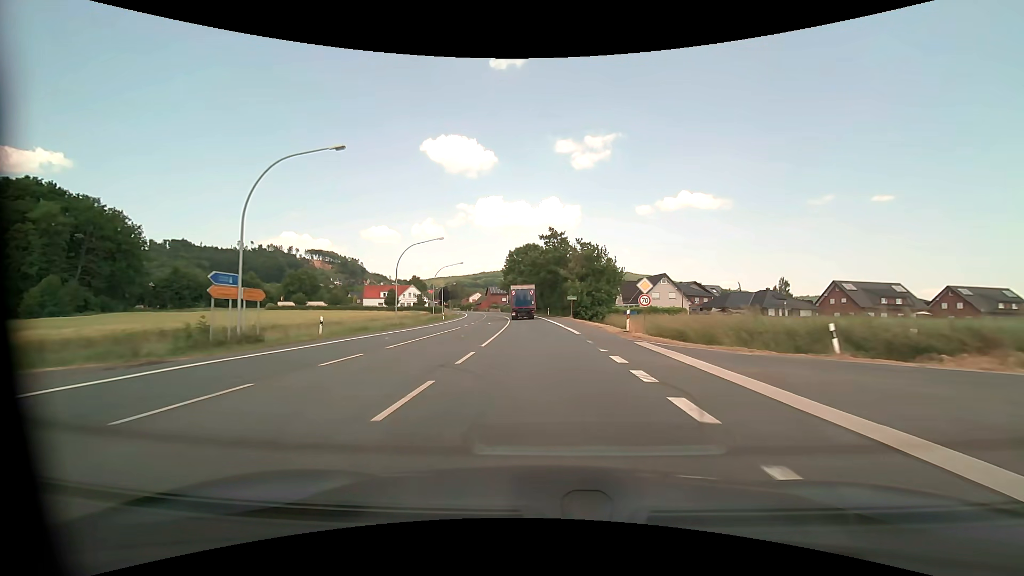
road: primary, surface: asphalt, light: Day
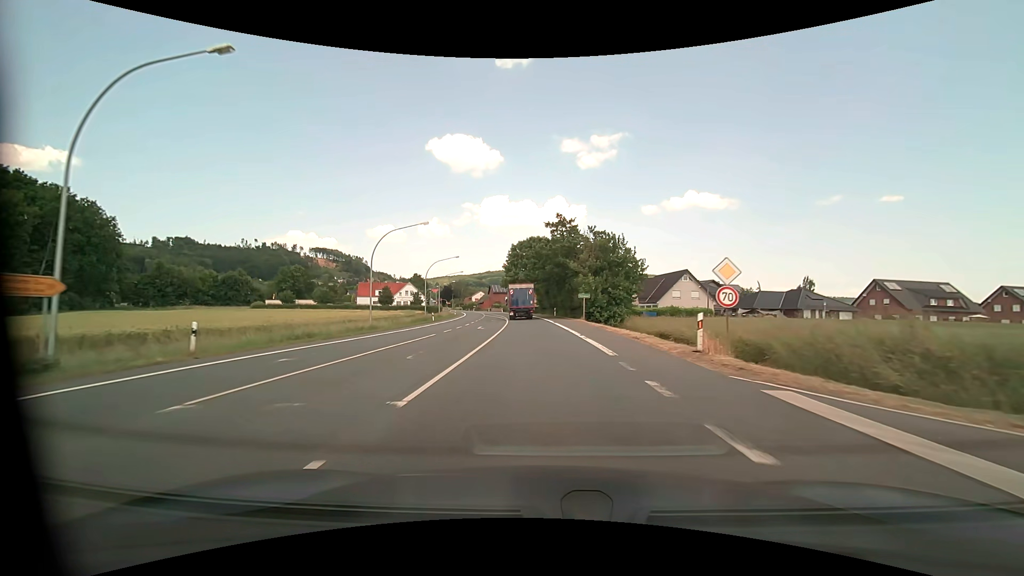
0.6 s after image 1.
(-0.1, +10.4) m; -1°
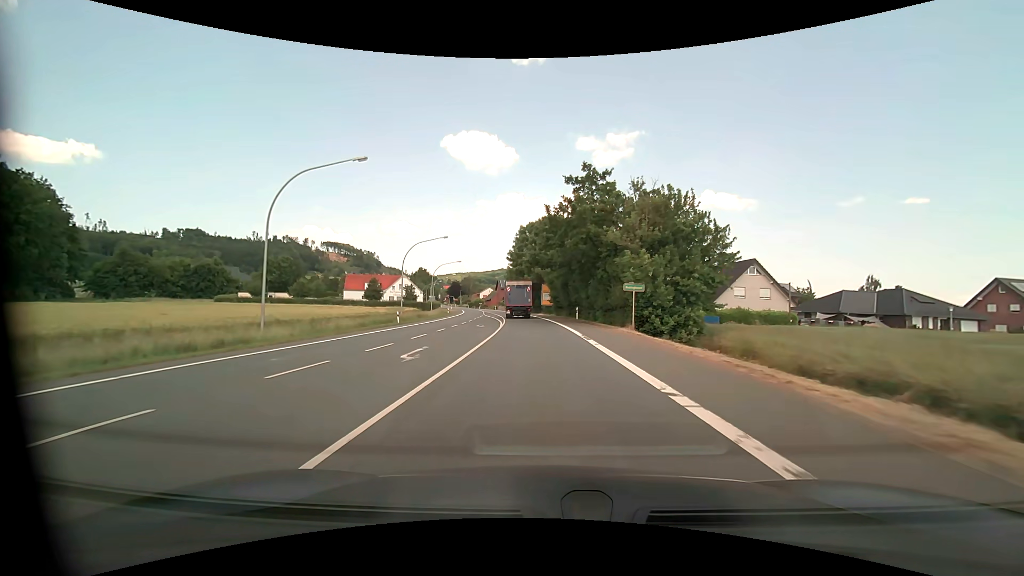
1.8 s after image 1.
(-0.2, +20.6) m; -2°
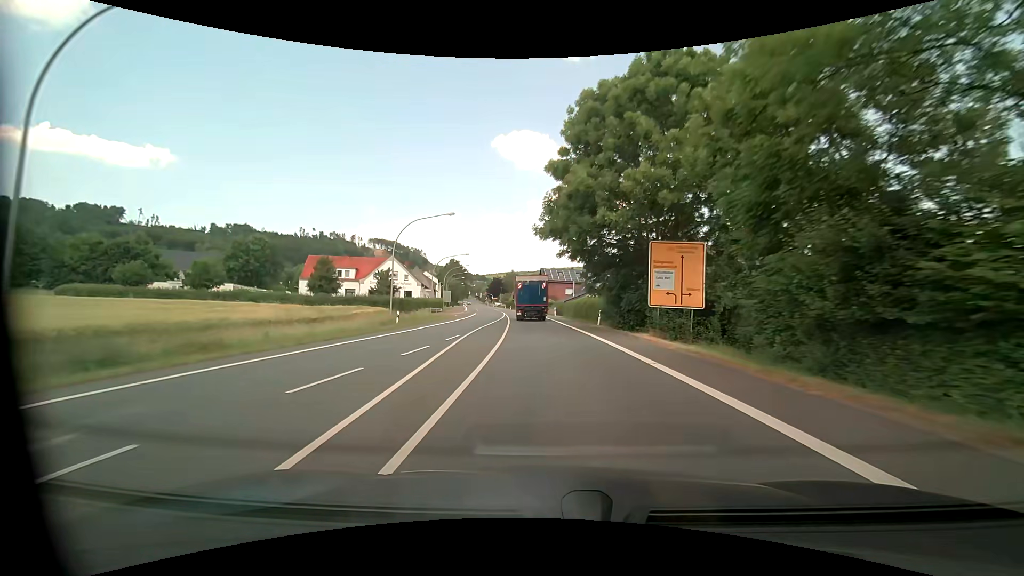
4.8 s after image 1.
(-2.6, +50.1) m; -6°
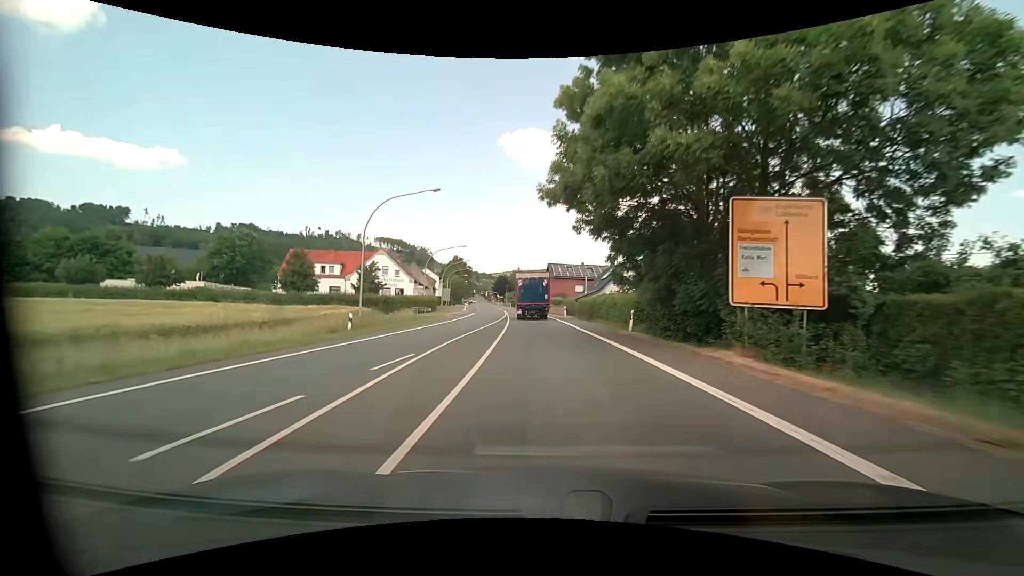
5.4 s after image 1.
(-0.1, +9.4) m; -1°
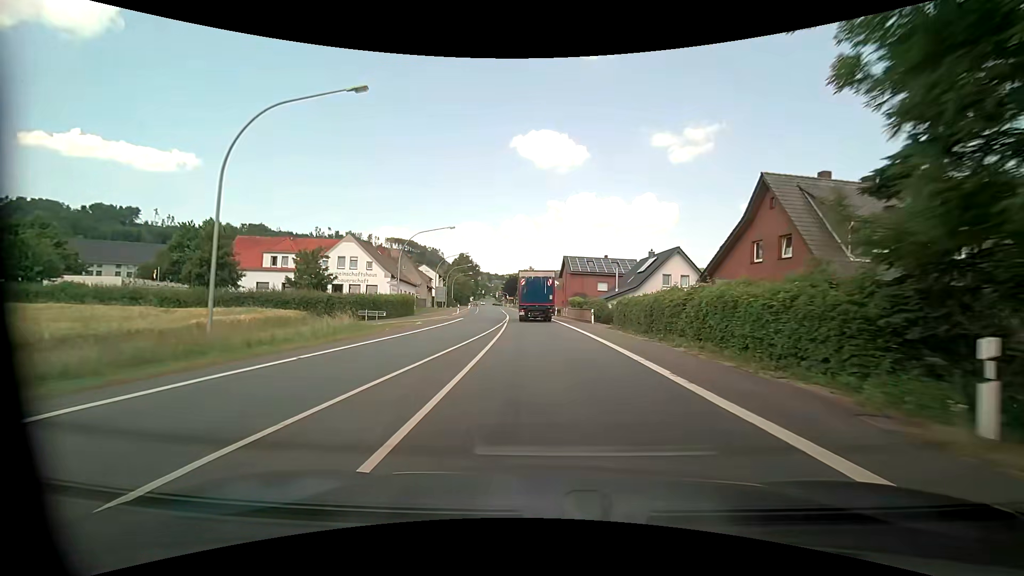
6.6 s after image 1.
(-0.3, +17.8) m; -2°
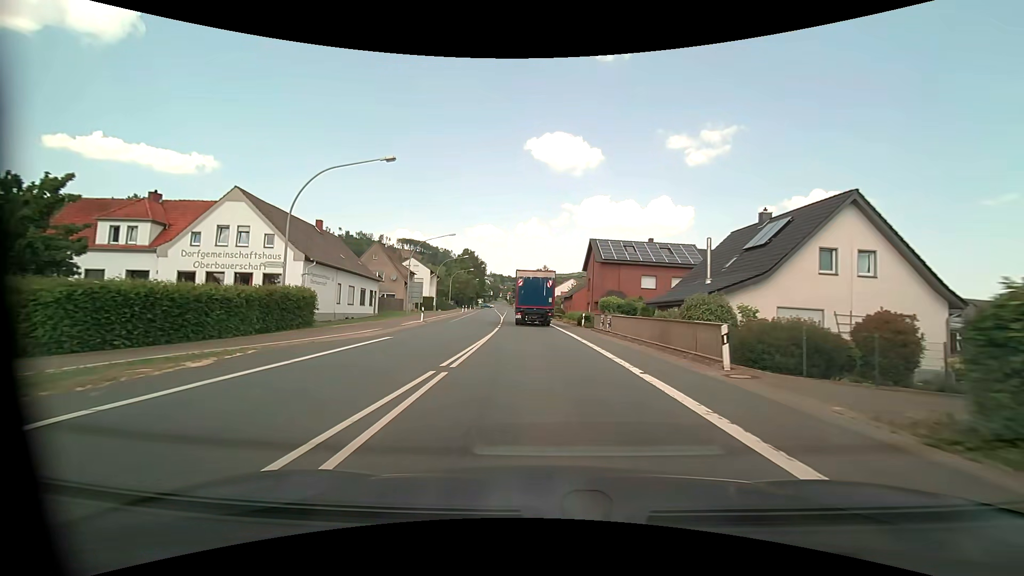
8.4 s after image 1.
(-0.3, +24.7) m; -2°
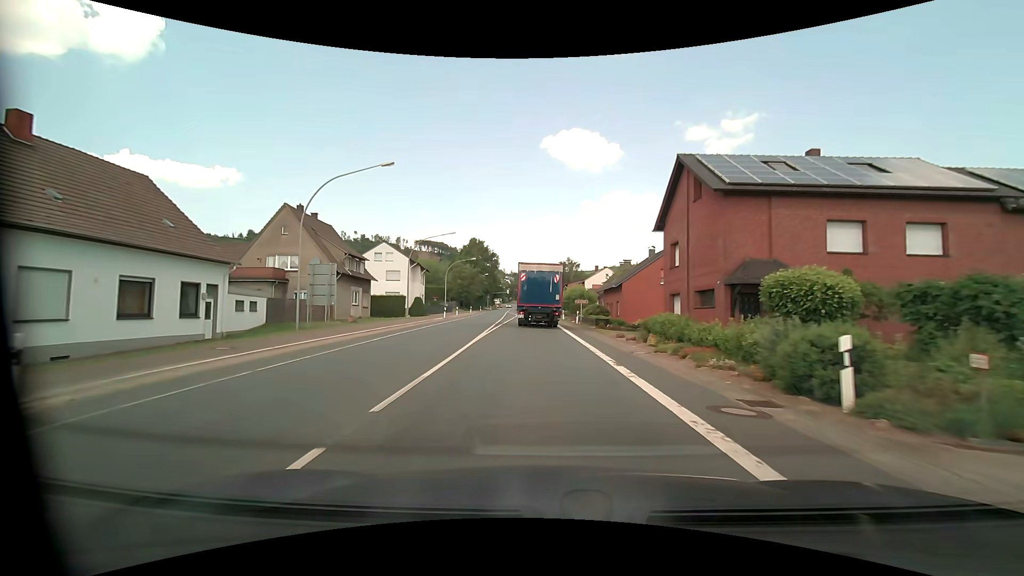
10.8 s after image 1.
(-0.7, +31.3) m; -3°
(0, +10) (0, +20) (0, +30) (-1, +40) (-1, +50) (-2, +60) (-2, +70) (-2, +80) (-3, +90) (-3, +100) m
